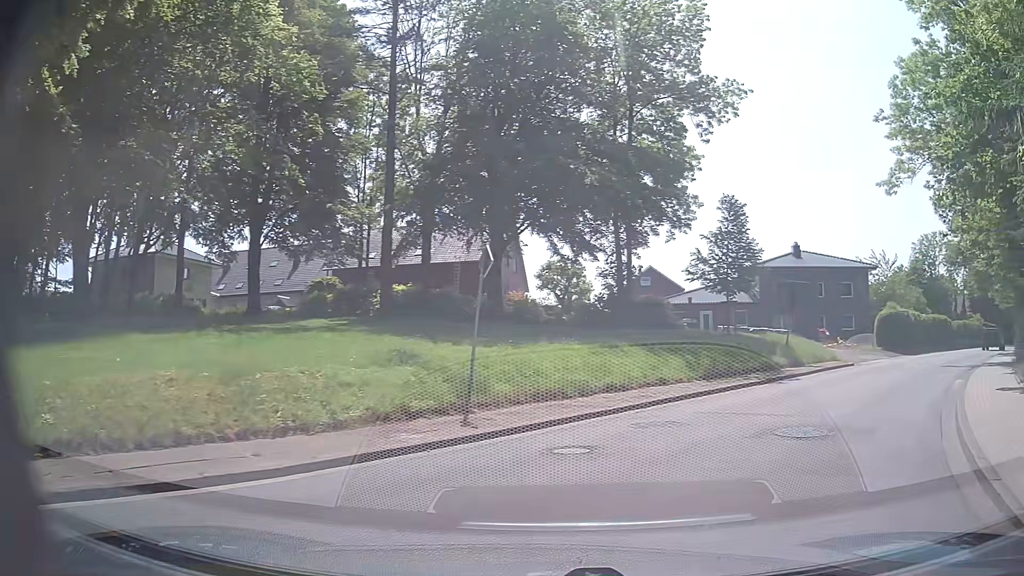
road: secondary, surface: asphalt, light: Day
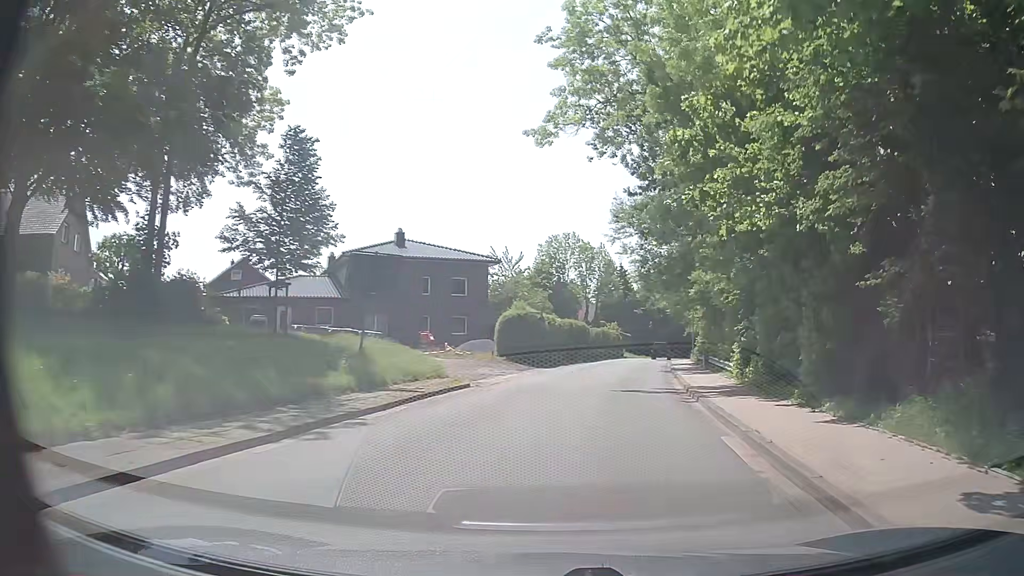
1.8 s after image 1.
(+3.9, +10.7) m; +34°
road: tertiary
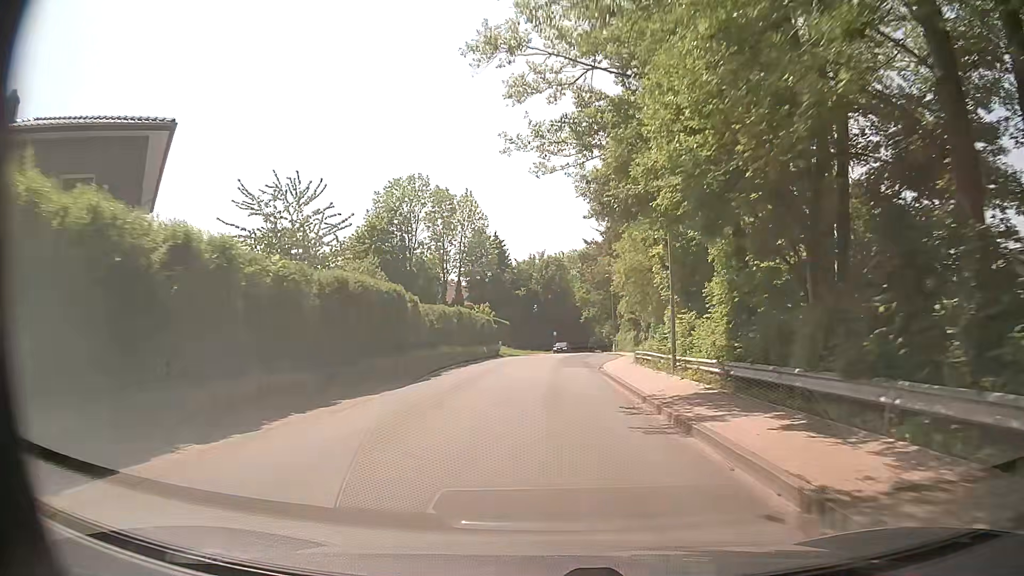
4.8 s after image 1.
(+3.8, +33.9) m; +11°
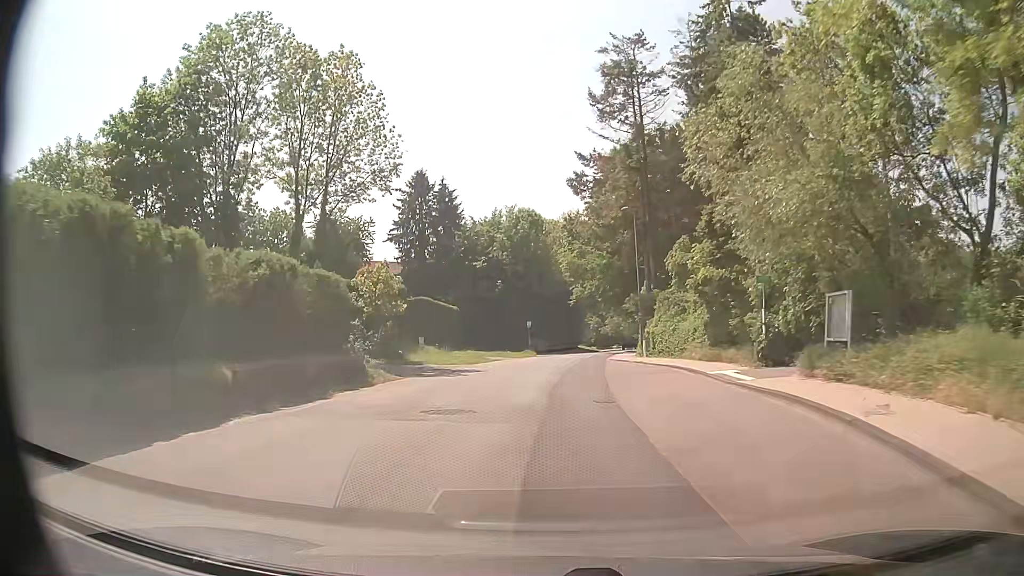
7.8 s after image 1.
(+0.6, +37.6) m; +2°
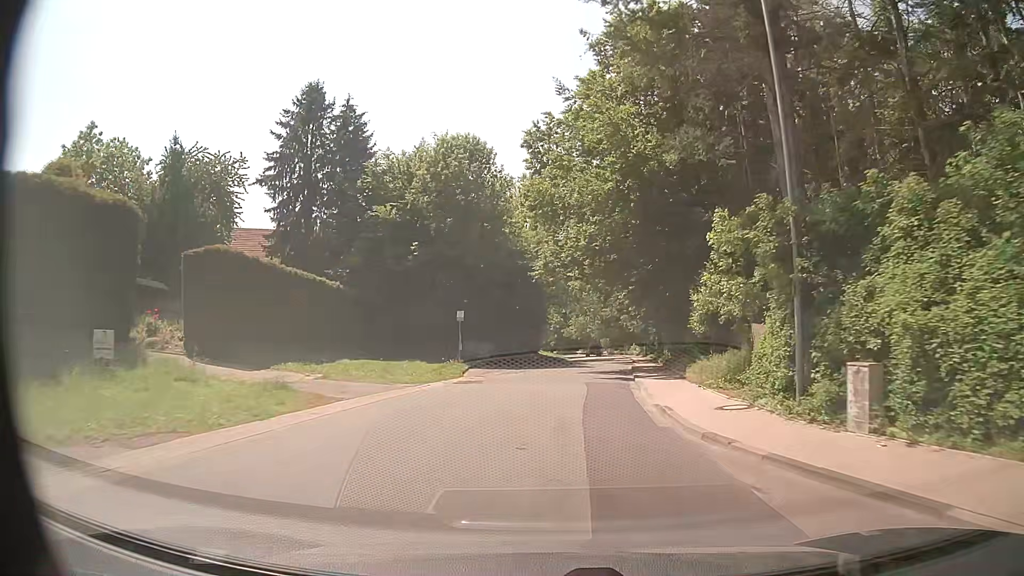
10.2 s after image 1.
(+0.5, +28.9) m; +3°
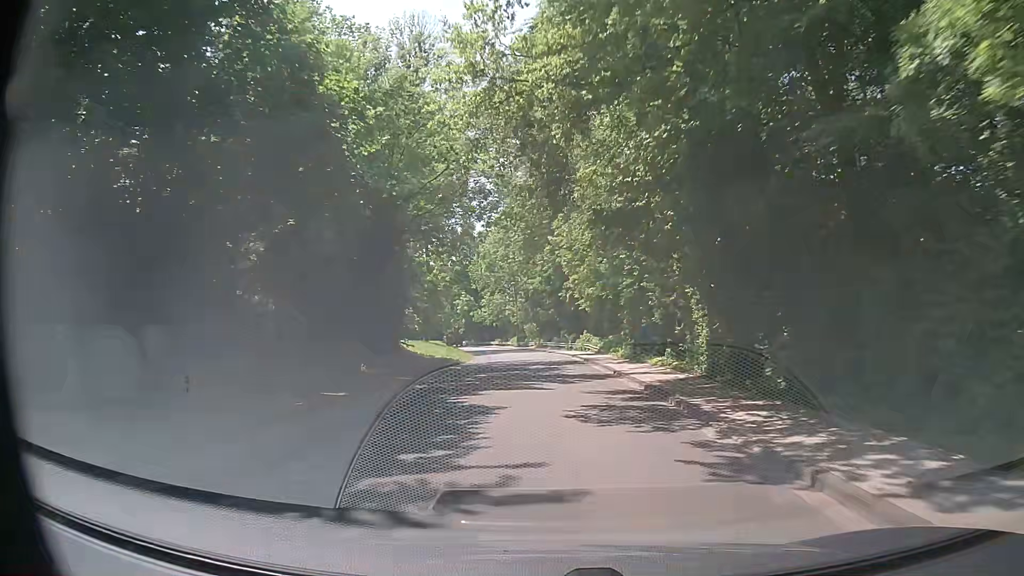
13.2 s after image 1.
(+2.6, +40.0) m; +7°
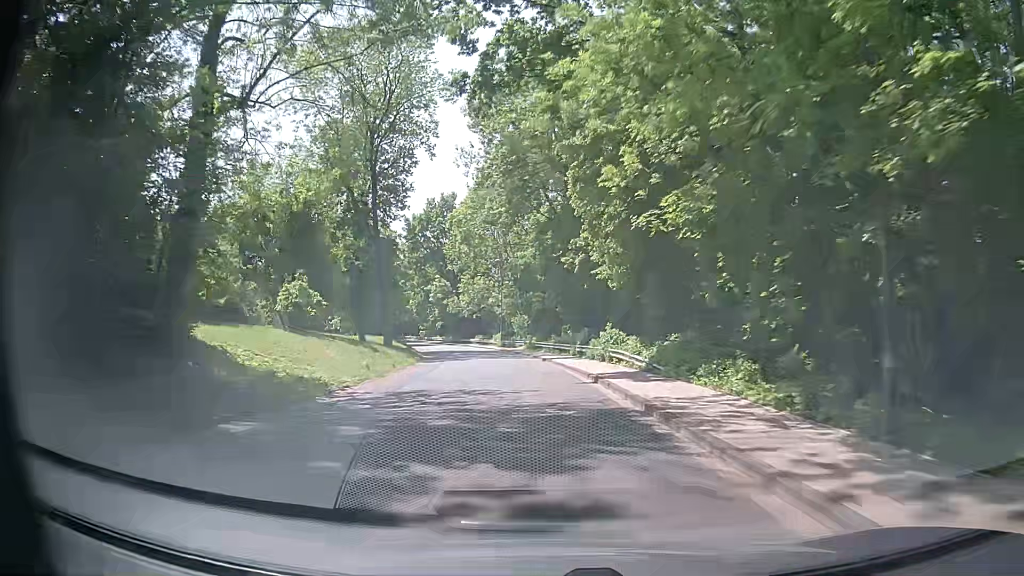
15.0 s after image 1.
(+0.2, +24.5) m; +1°
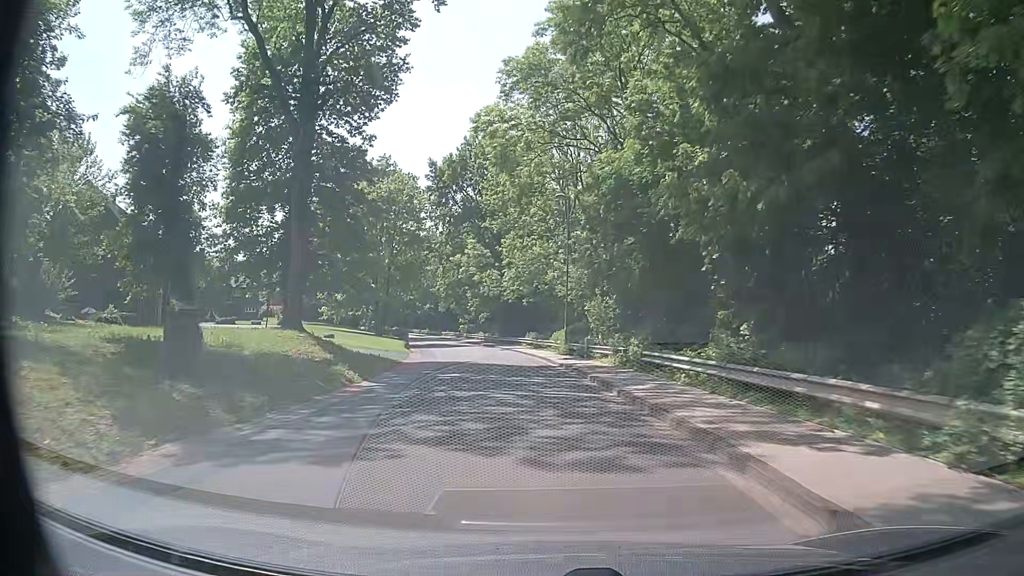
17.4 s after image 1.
(-2.0, +31.6) m; -7°
(0, +10) (-1, +20) (-1, +30) (-3, +40) (-5, +50) (-7, +59) (-9, +69) (-12, +79) (-15, +88) (-19, +98) m
